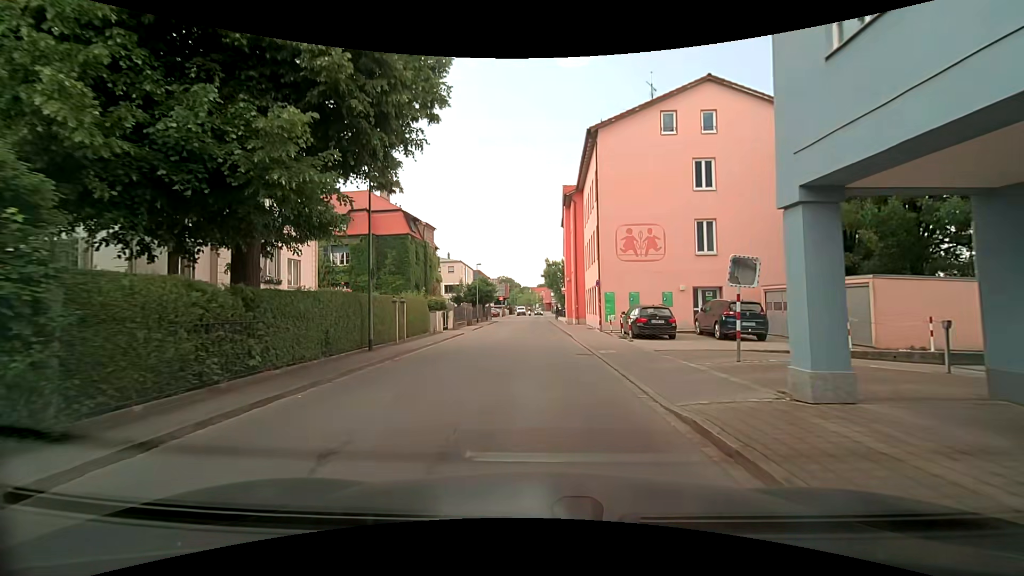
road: residential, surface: asphalt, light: Day
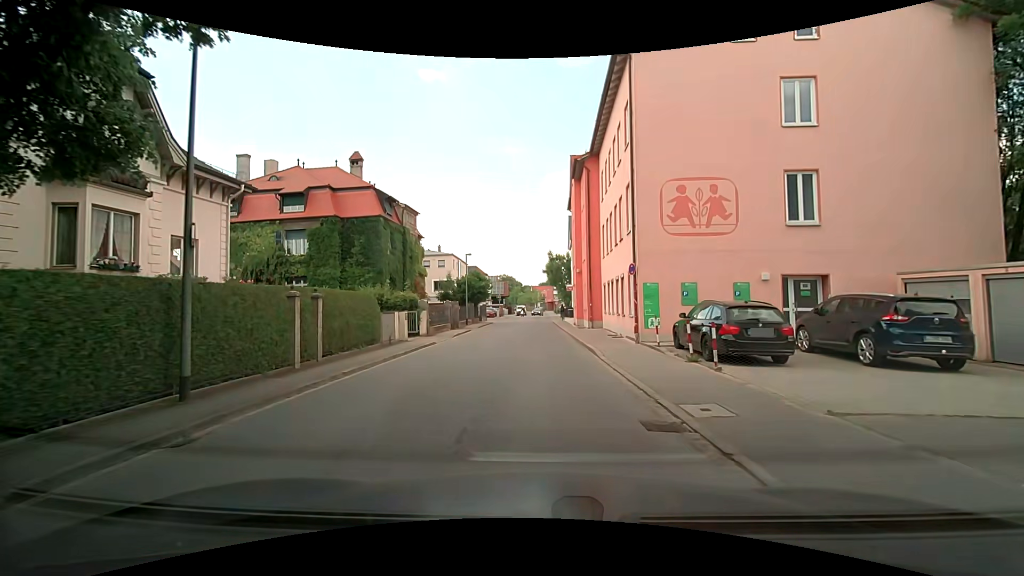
(-0.1, +9.0) m; -1°
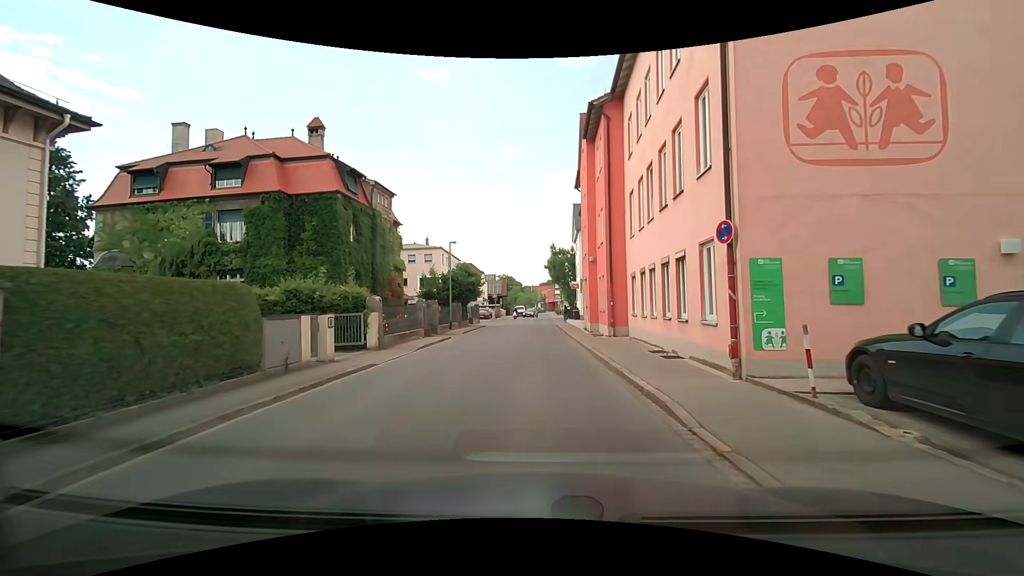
(+0.1, +8.3) m; +1°
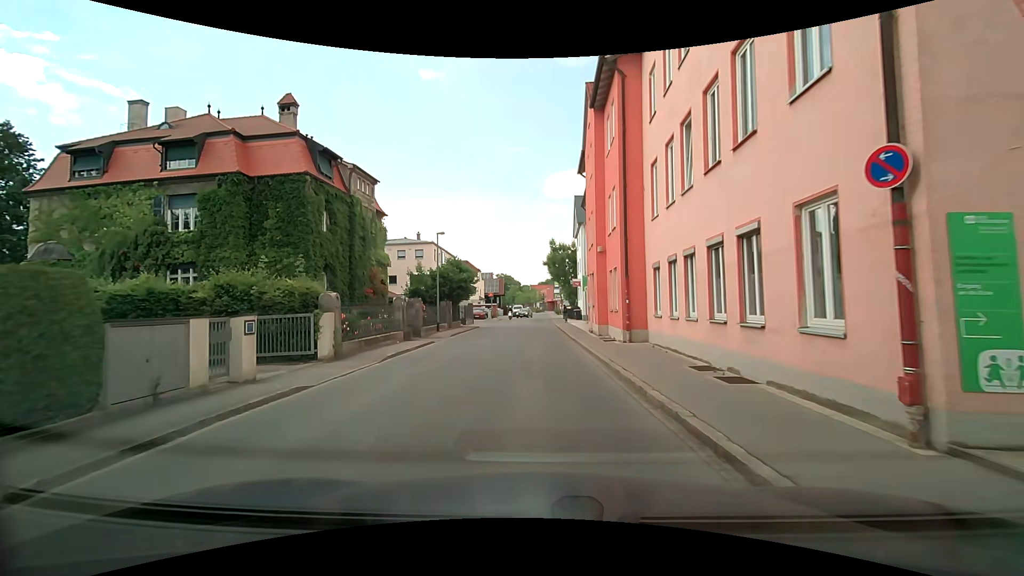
(0.0, +4.0) m; 0°
(0, +10) (0, +20) (0, +30) (0, +40) (0, +50) (0, +60) (0, +70) (0, +80) (0, +90) (0, +100) m
